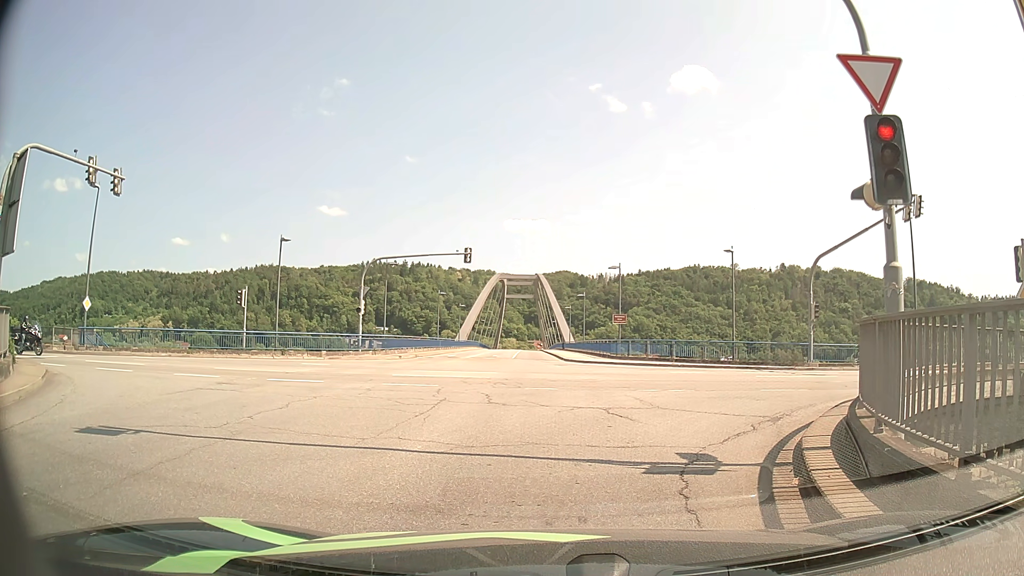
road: tertiary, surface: asphalt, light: Day
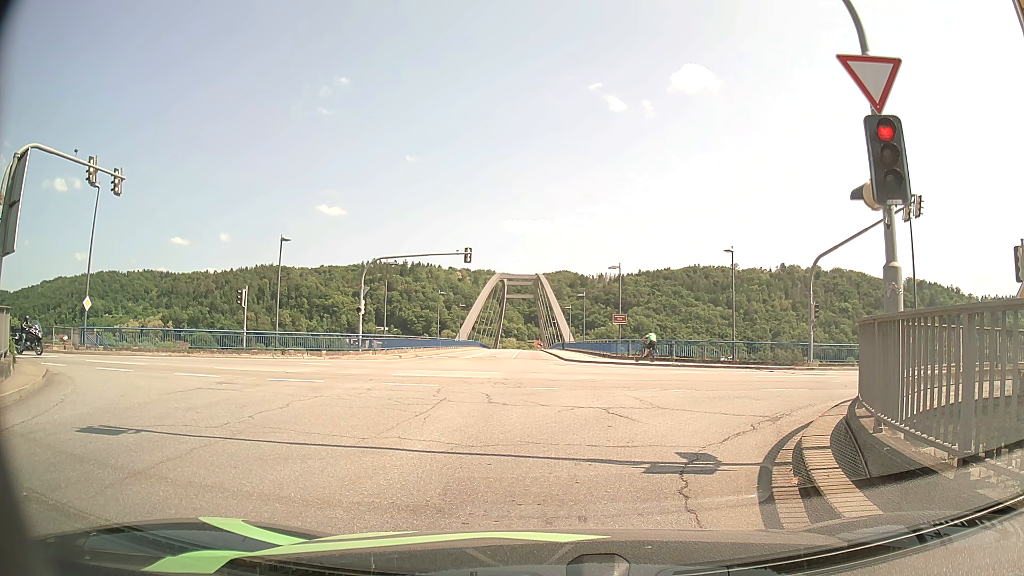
(0.0, +0.1) m; 0°
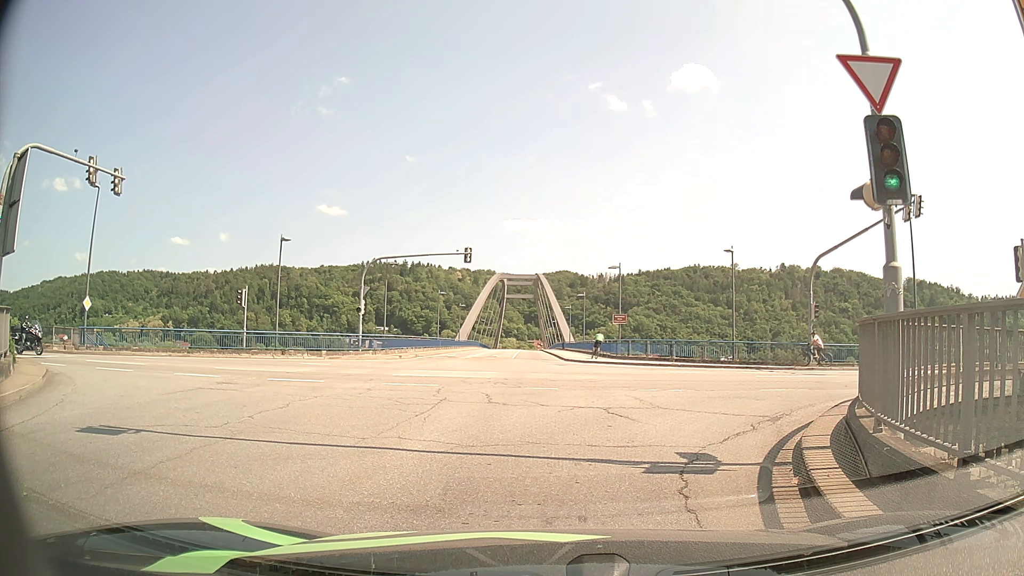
(0.0, 0.0) m; 0°
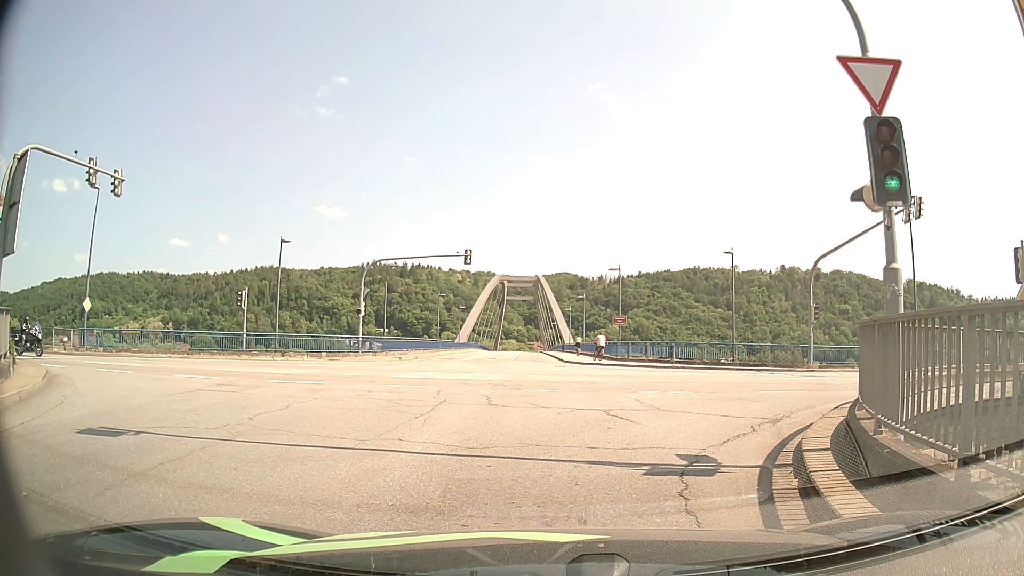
(0.0, 0.0) m; 0°
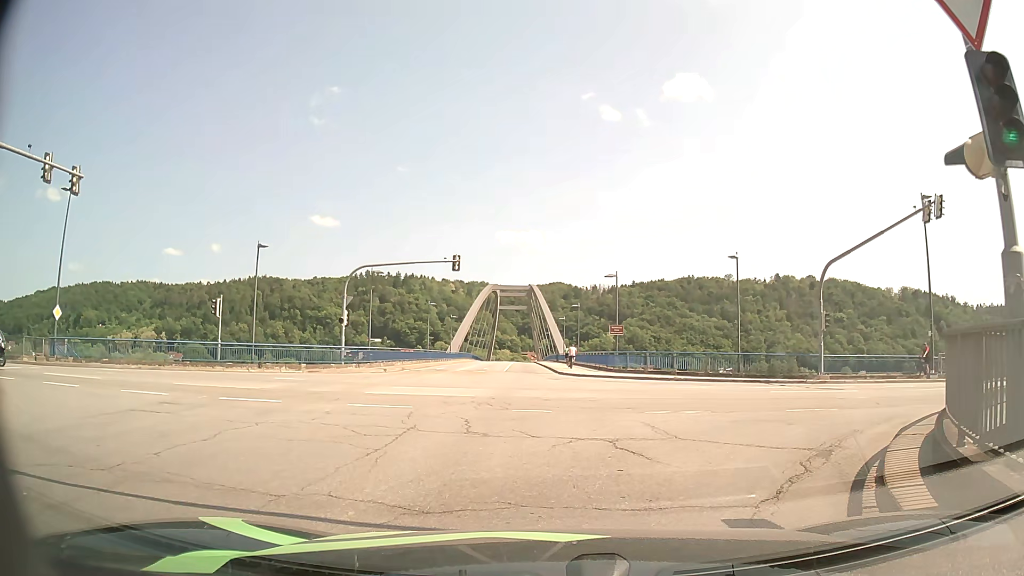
(+0.1, +2.5) m; +2°
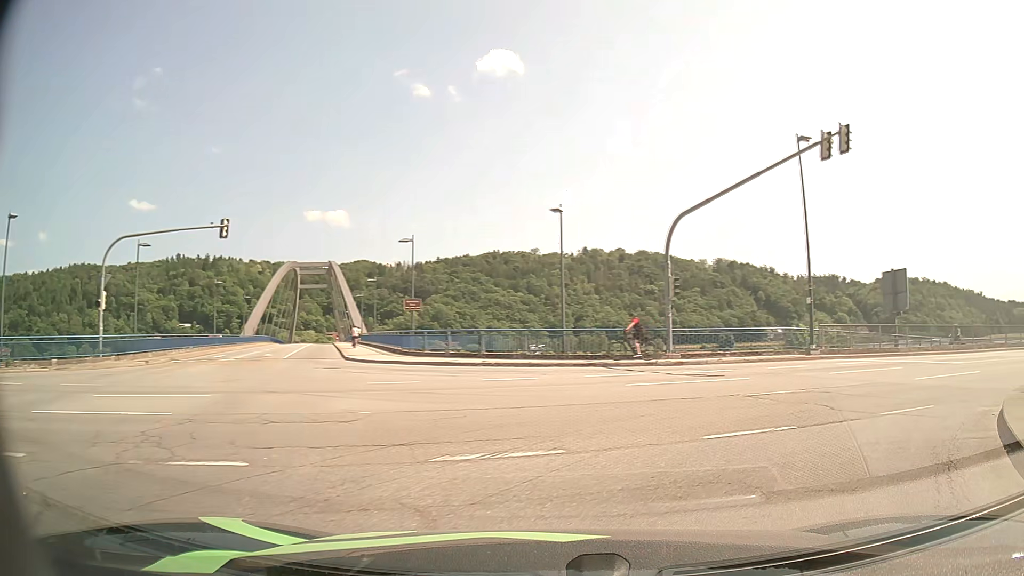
(+0.8, +7.1) m; +17°
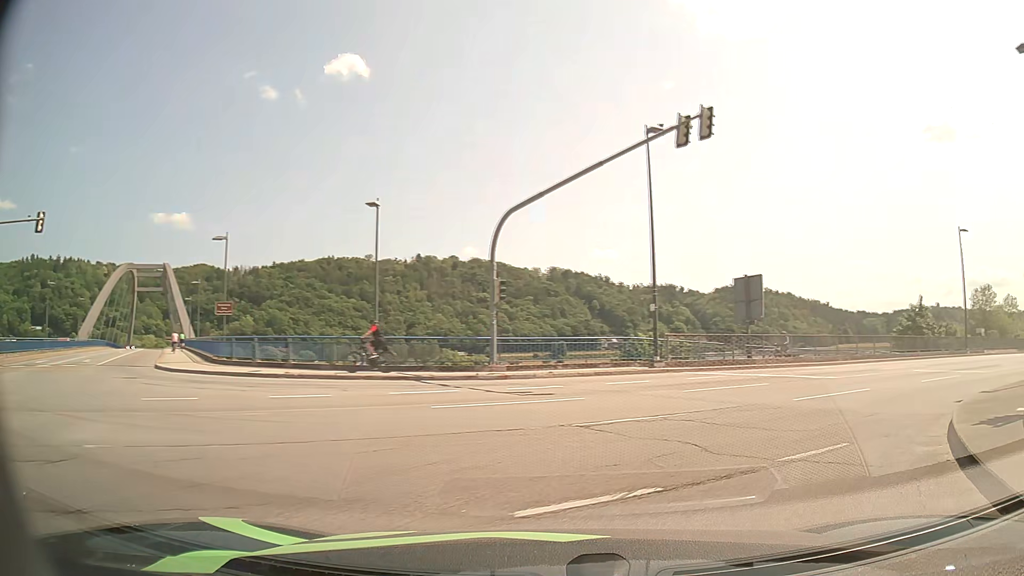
(+0.4, +2.9) m; +13°
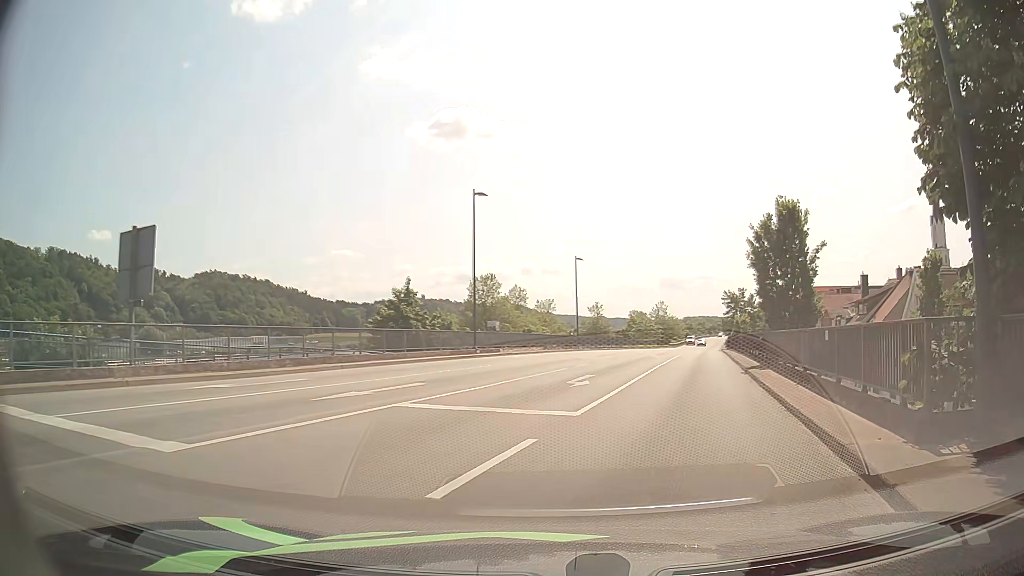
(+5.9, +12.0) m; +45°
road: primary
